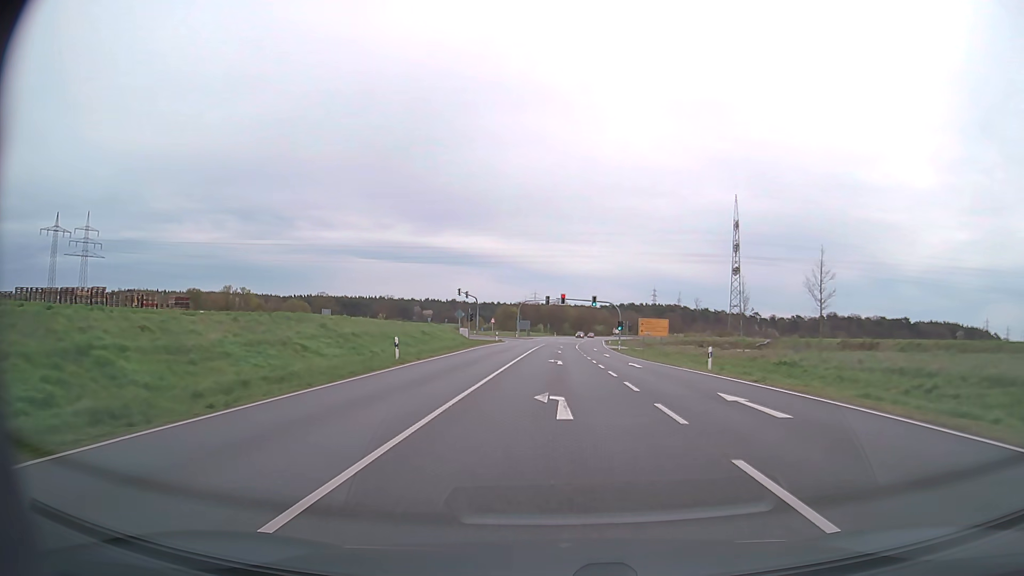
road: primary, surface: asphalt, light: Day
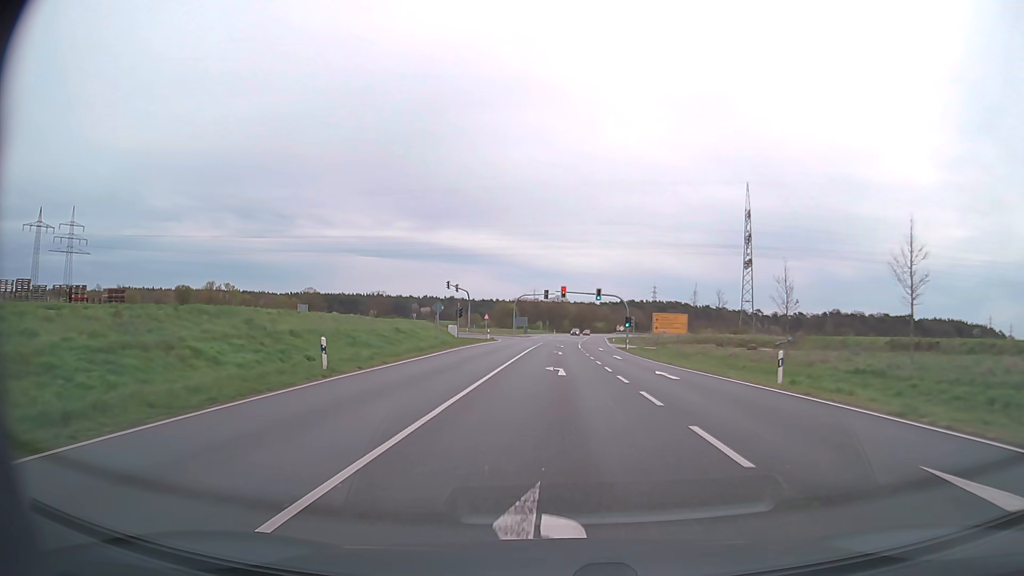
(0.0, +9.3) m; 0°
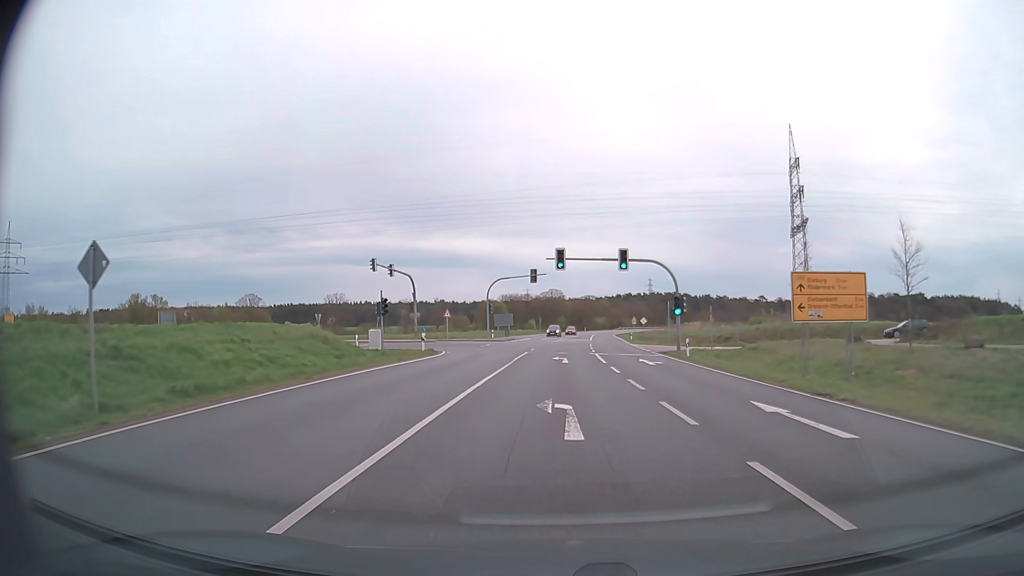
(+0.2, +32.4) m; +1°
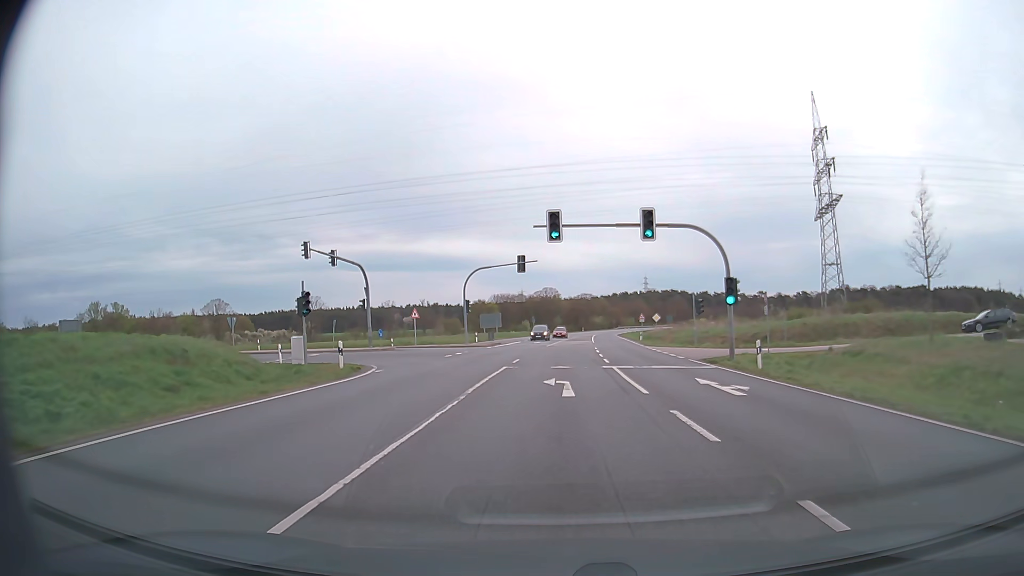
(0.0, +13.5) m; 0°
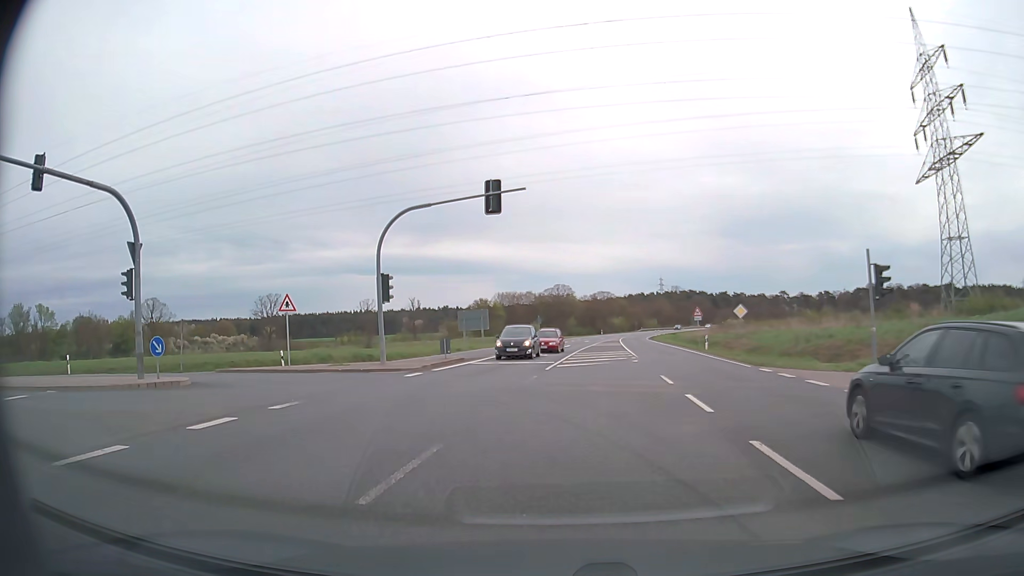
(+0.1, +27.6) m; -1°
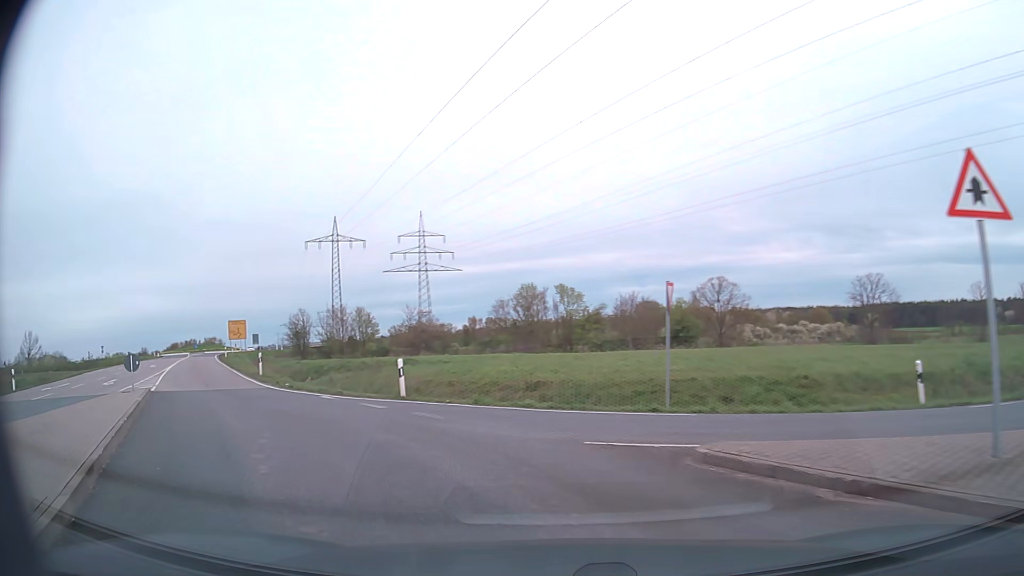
(-7.9, +20.0) m; -51°
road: secondary
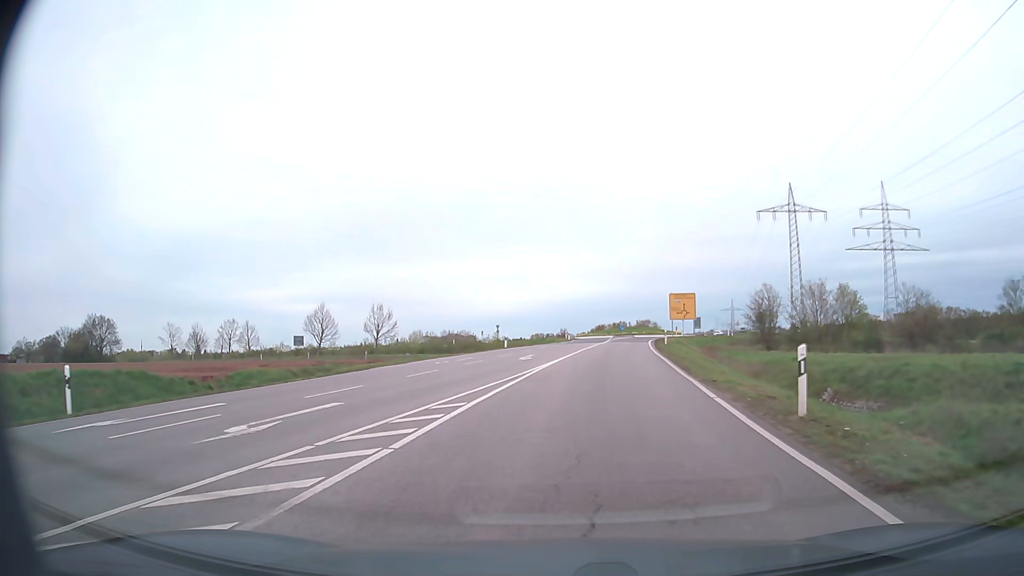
(-10.6, +20.9) m; -38°
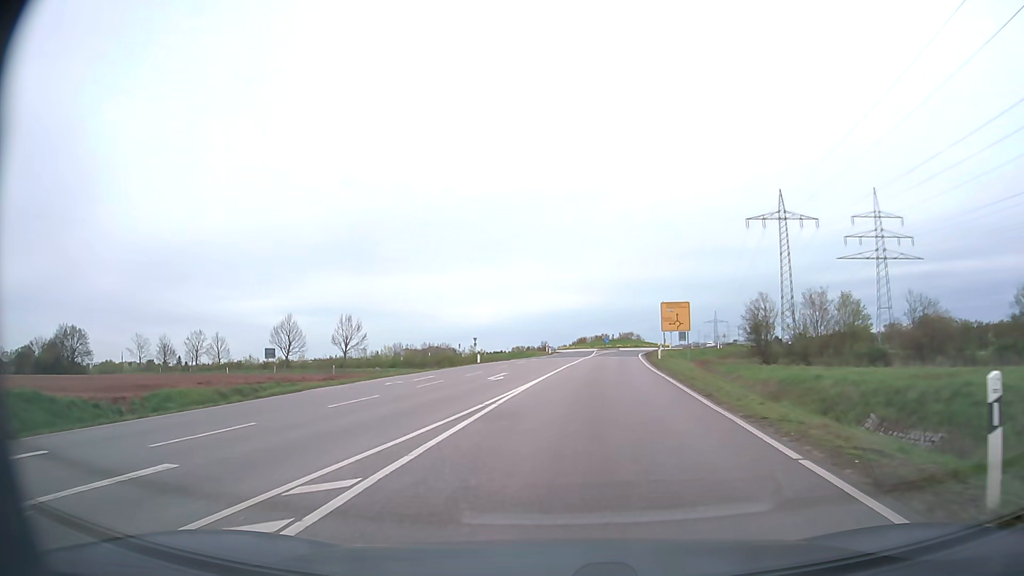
(+0.1, +5.6) m; +1°
(0, +10) (+1, +20) (+2, +30) (+3, +40) (+4, +50) (+6, +60) (+8, +70) (+9, +79) (+12, +89) (+17, +97) m
